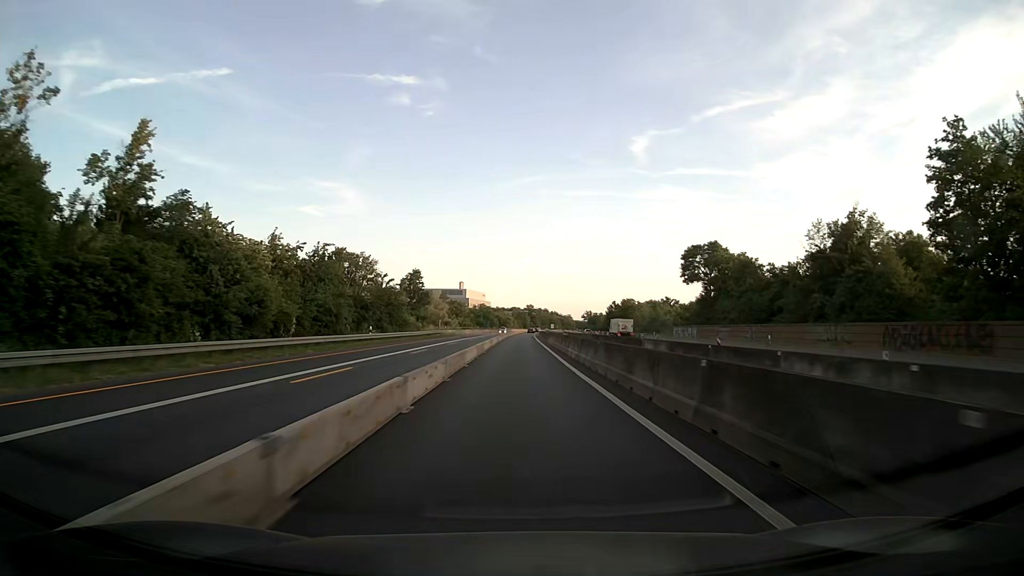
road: motorway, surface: asphalt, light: Day
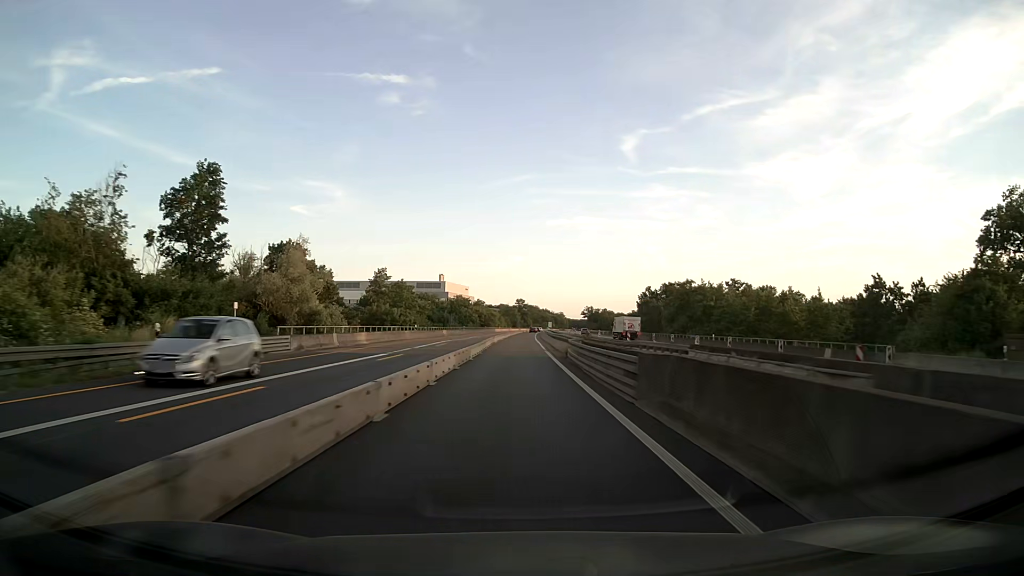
(+0.8, +79.3) m; +1°
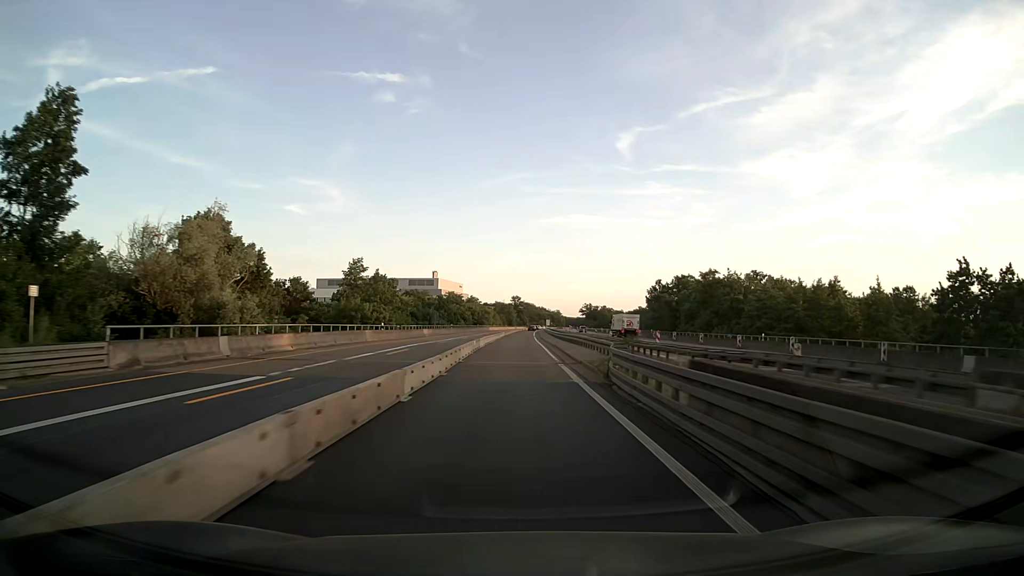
(0.0, +15.9) m; +1°
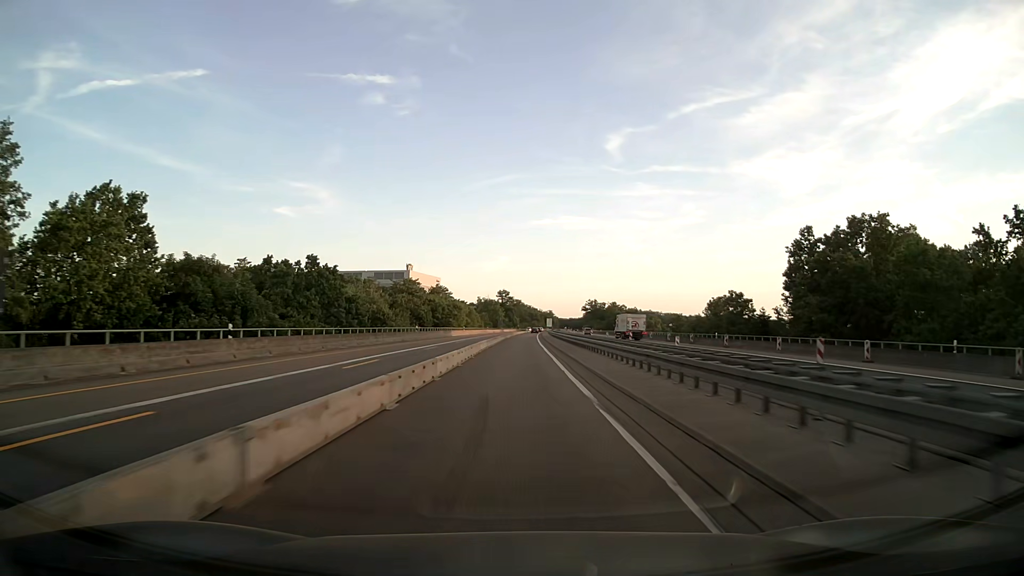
(+0.6, +79.2) m; +1°
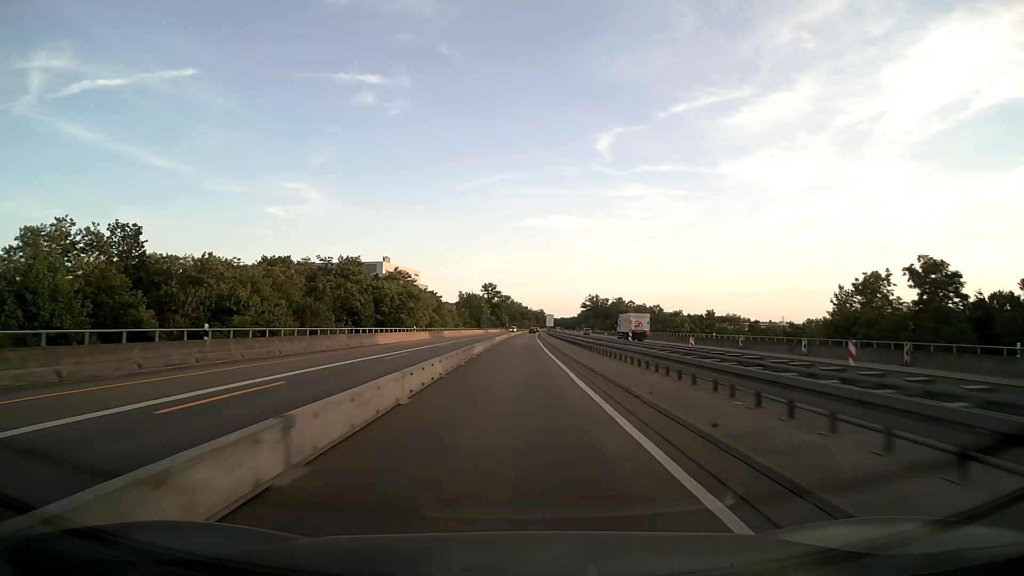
(+0.4, +47.5) m; +1°
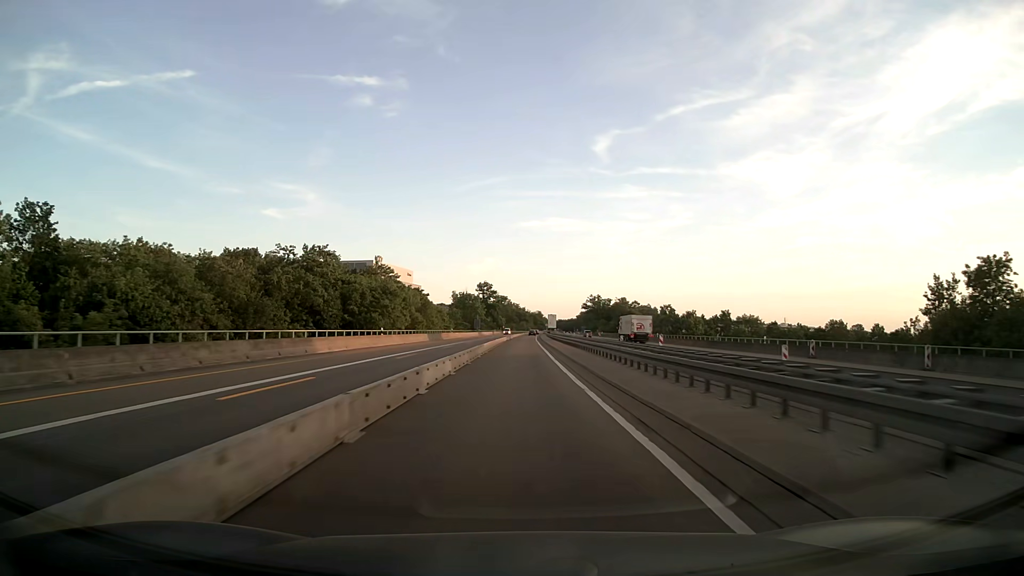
(0.0, +15.8) m; 0°
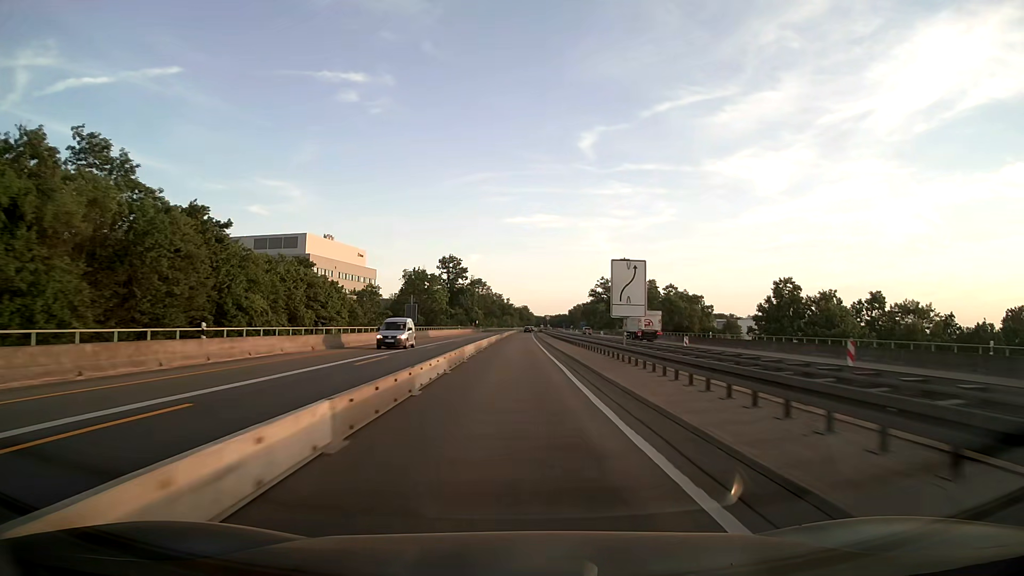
(+1.0, +79.1) m; +1°
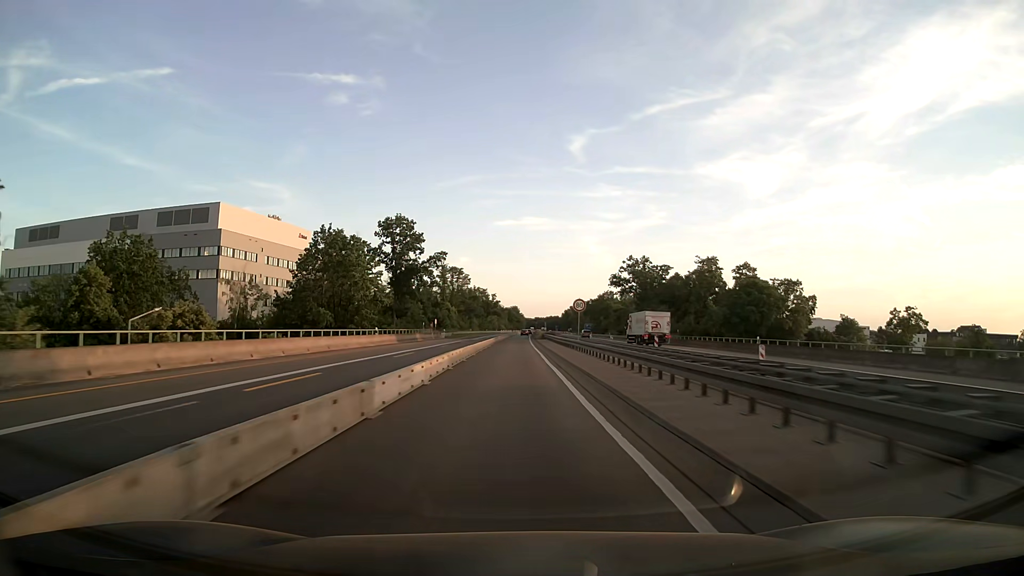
(+0.5, +63.3) m; +1°
(0, +10) (0, +20) (0, +30) (0, +40) (0, +50) (0, +60) (0, +70) (0, +80) (0, +90) (0, +100) m
